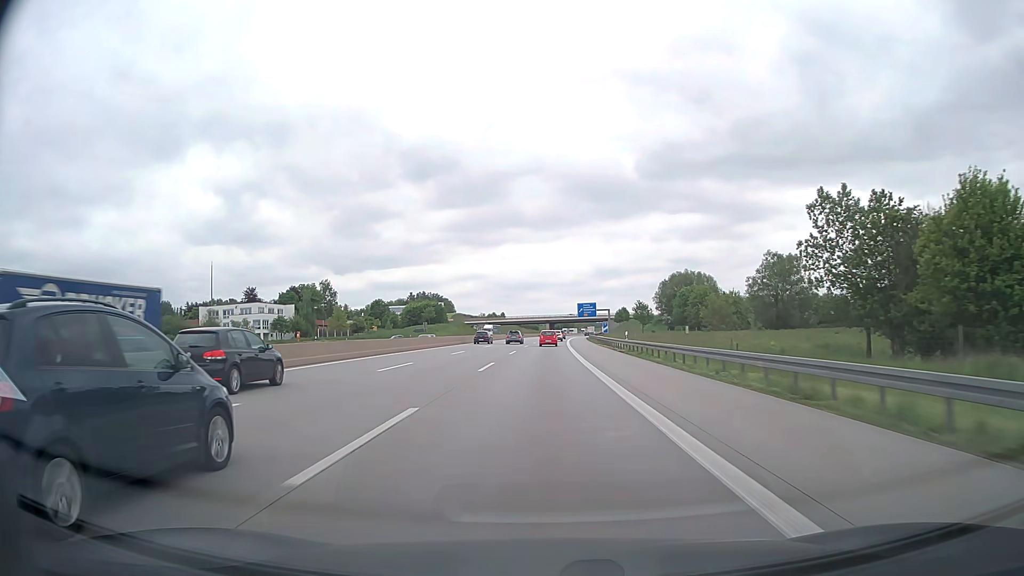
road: motorway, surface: asphalt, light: Day
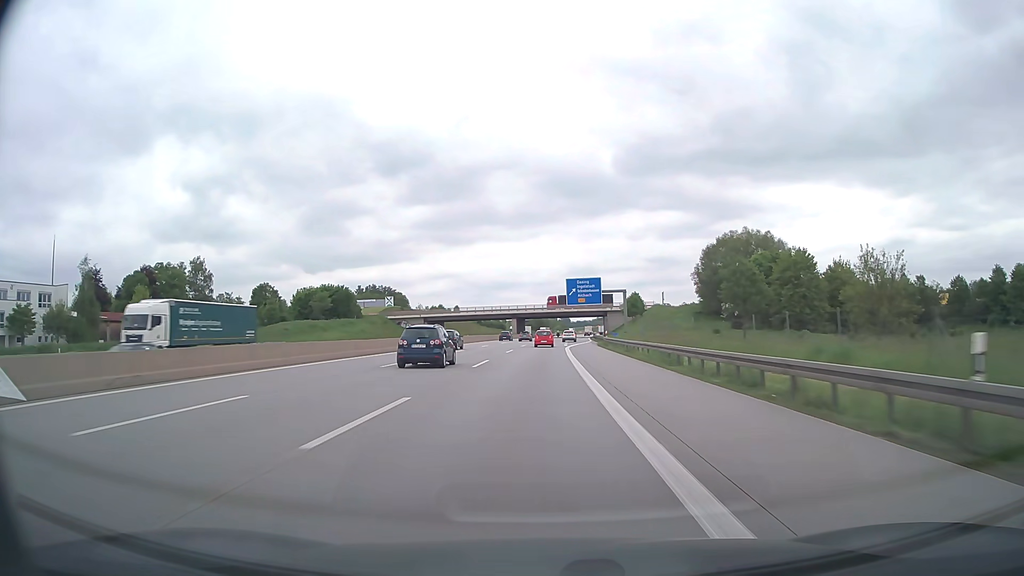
(+1.9, +87.4) m; +2°
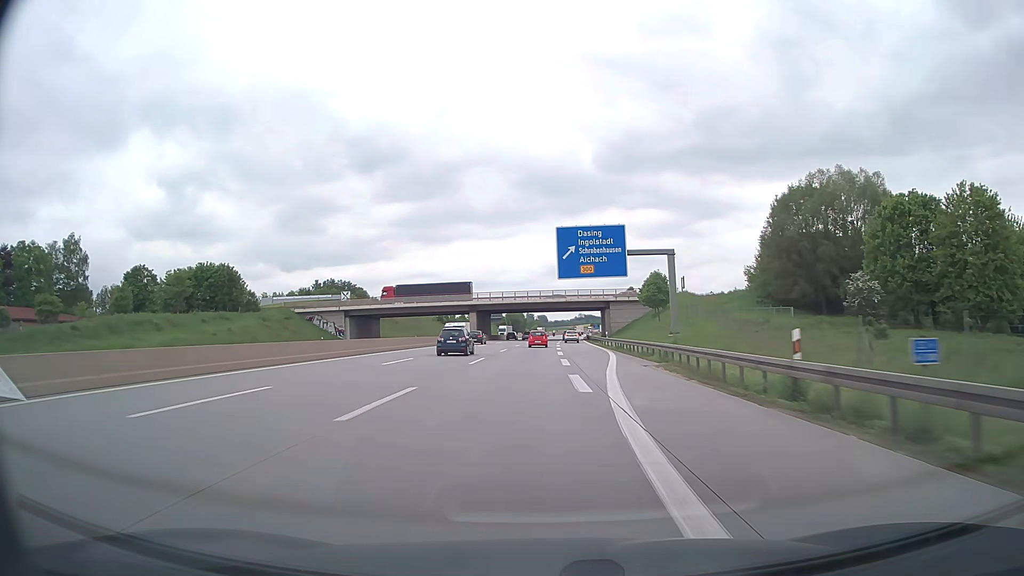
(+0.6, +50.5) m; +2°
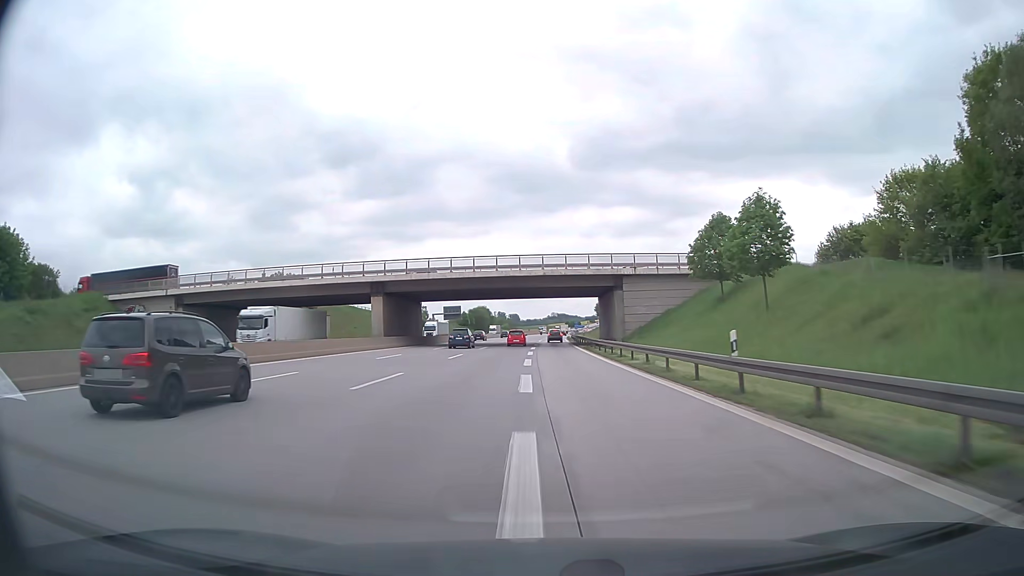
(+1.1, +48.2) m; +2°
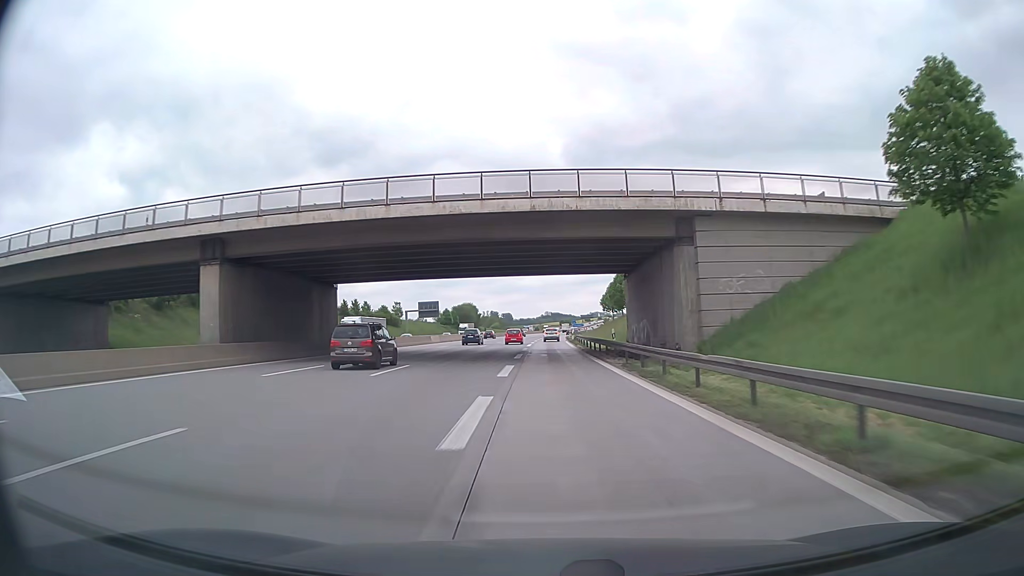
(+0.2, +30.9) m; +1°
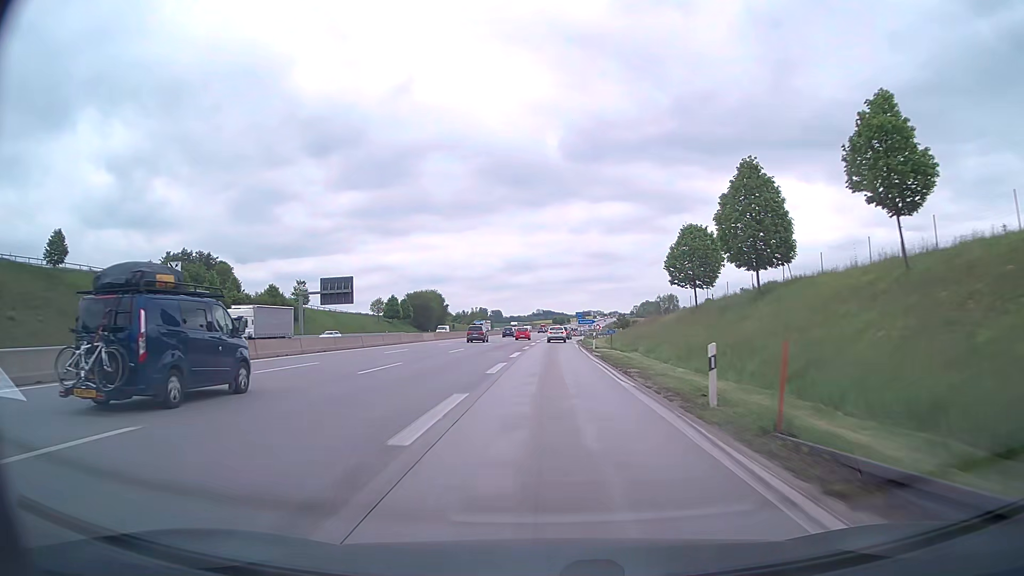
(-0.1, +71.1) m; +1°
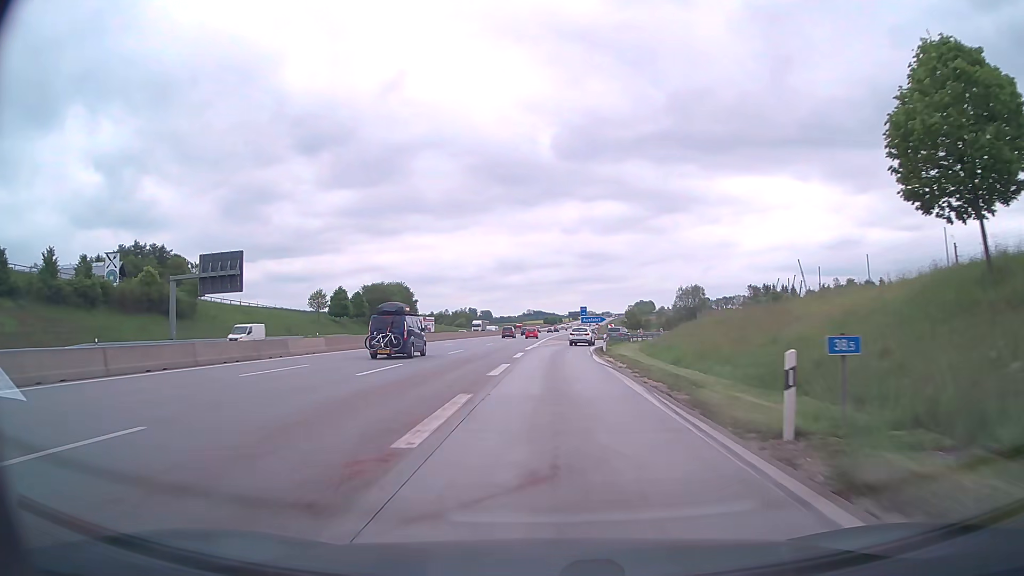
(+0.1, +35.8) m; +1°
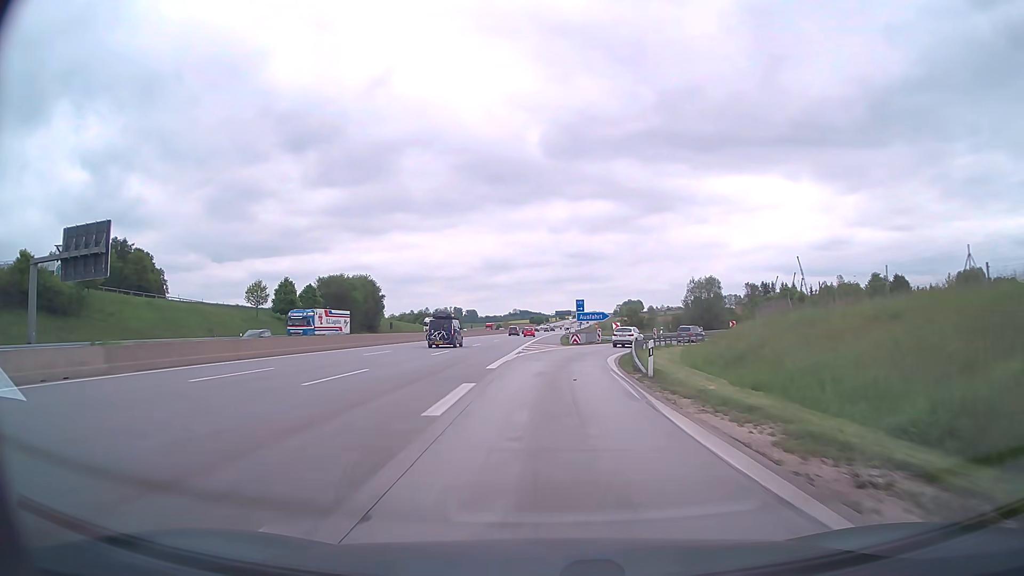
(+0.2, +21.0) m; +1°
